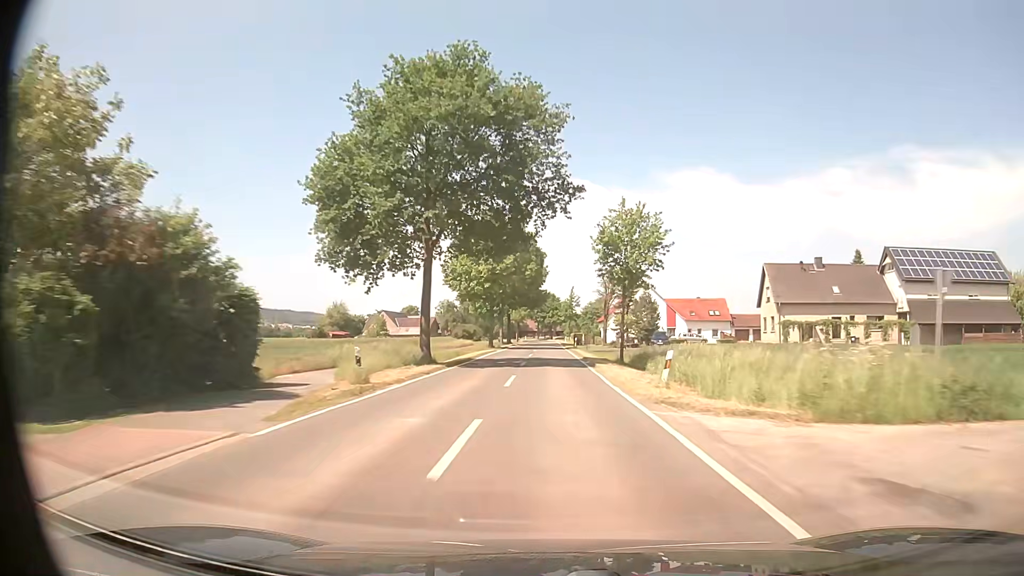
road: tertiary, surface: asphalt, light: Day
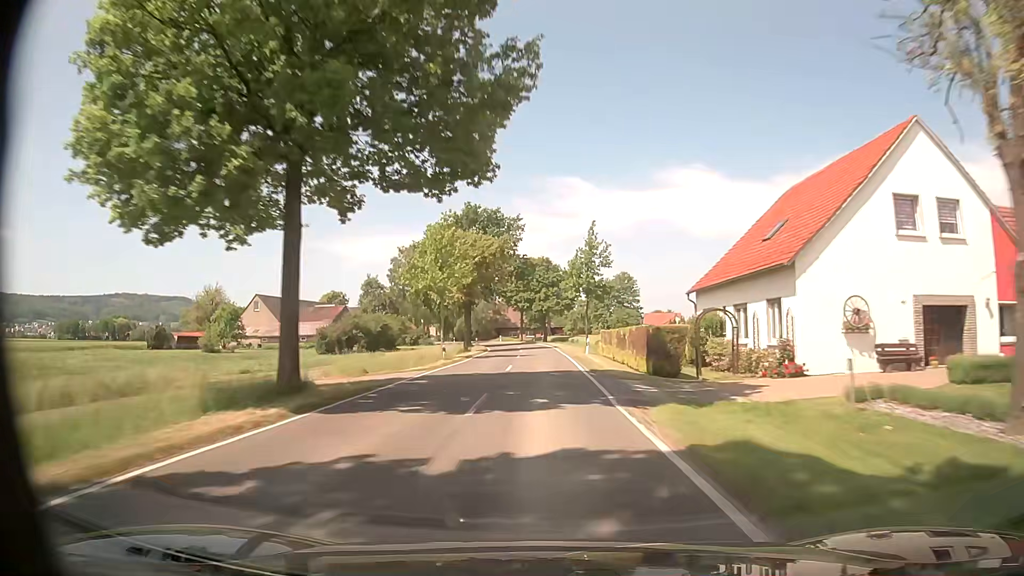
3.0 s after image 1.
(+0.7, +77.0) m; +1°
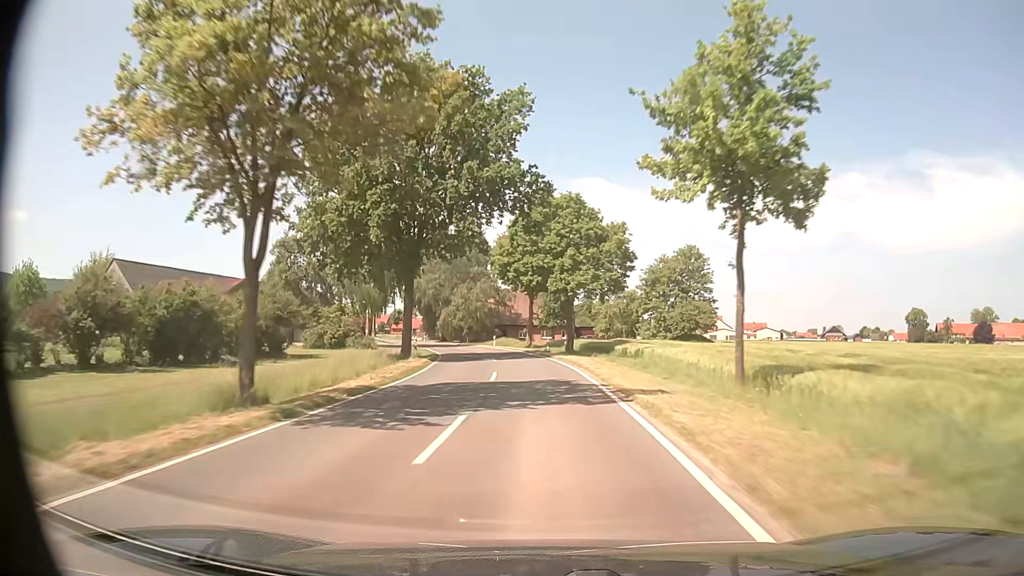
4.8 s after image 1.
(-0.1, +43.2) m; -1°
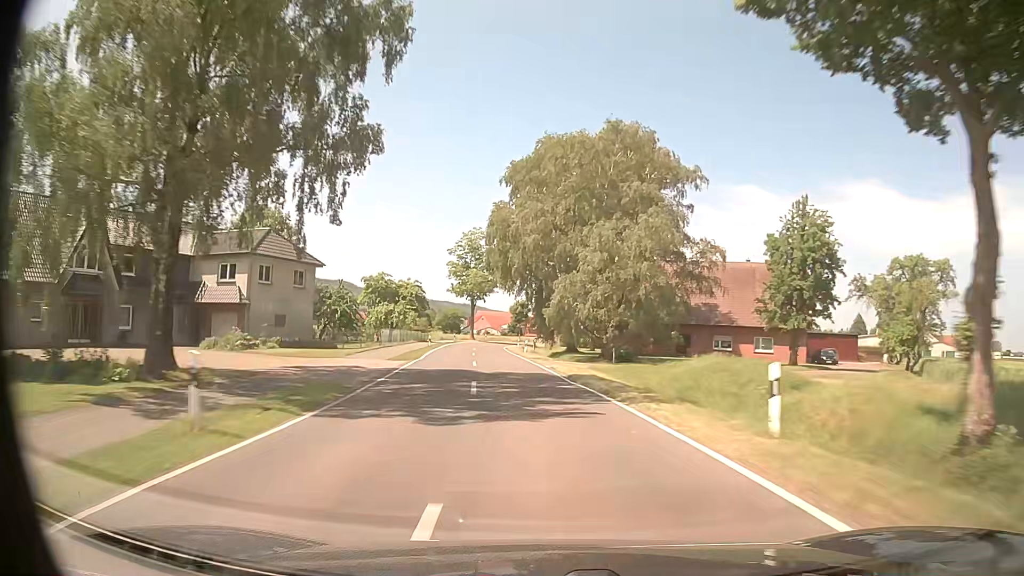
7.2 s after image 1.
(-5.6, +55.6) m; -13°
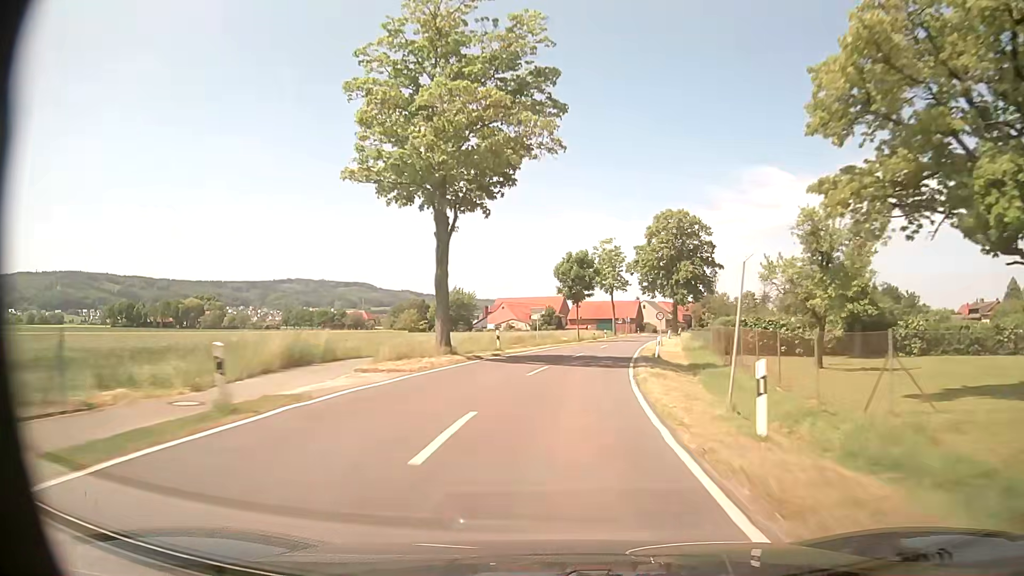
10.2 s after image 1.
(-6.0, +69.8) m; -3°
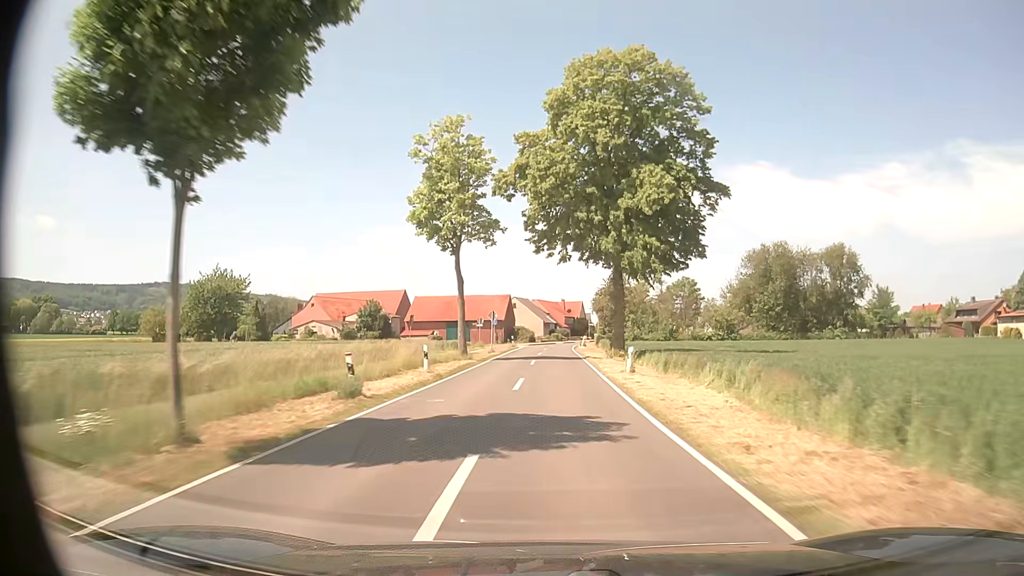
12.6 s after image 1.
(+5.9, +50.7) m; +12°
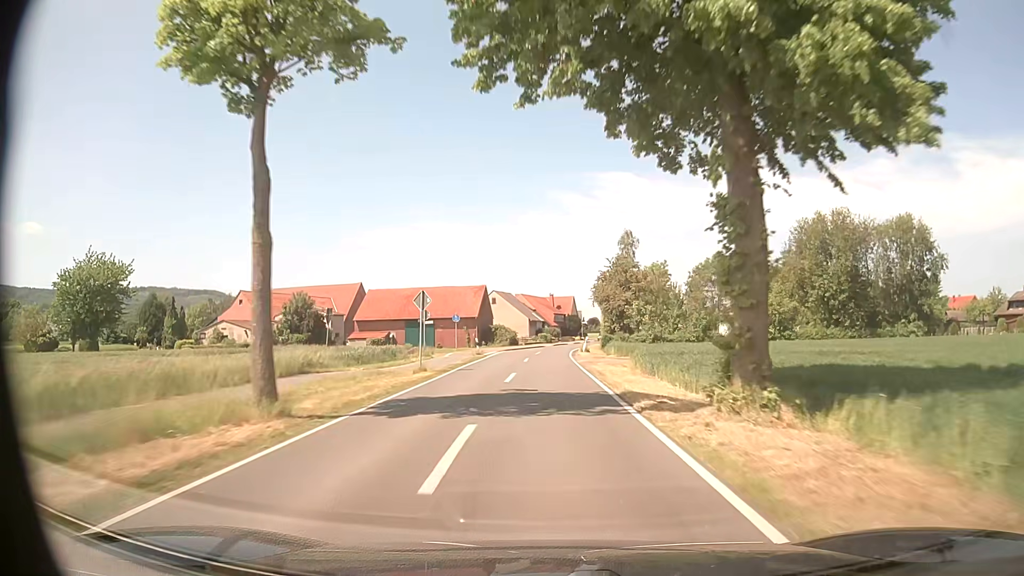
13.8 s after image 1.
(+0.2, +23.0) m; +1°
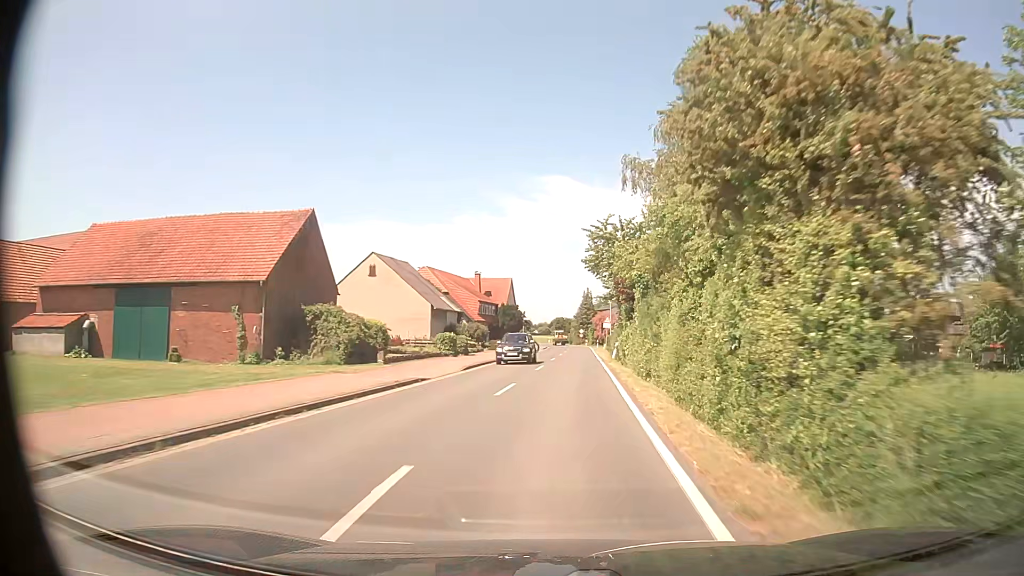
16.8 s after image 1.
(+1.2, +53.9) m; +6°
(0, +10) (+1, +20) (+1, +30) (+2, +40) (+2, +50) (+3, +60) (+4, +70) (+4, +80) (+5, +90) (+5, +100) m
